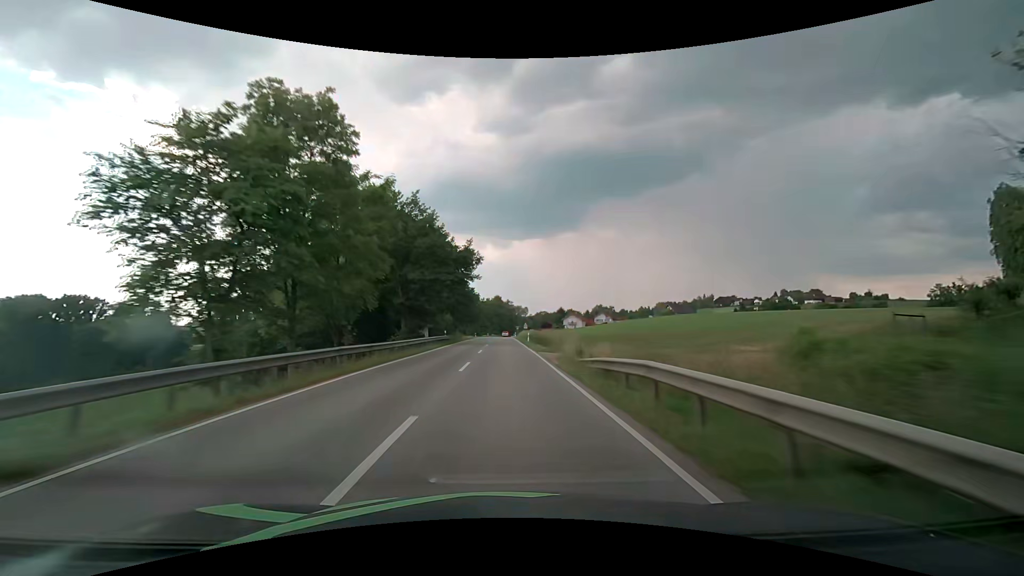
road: secondary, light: Day
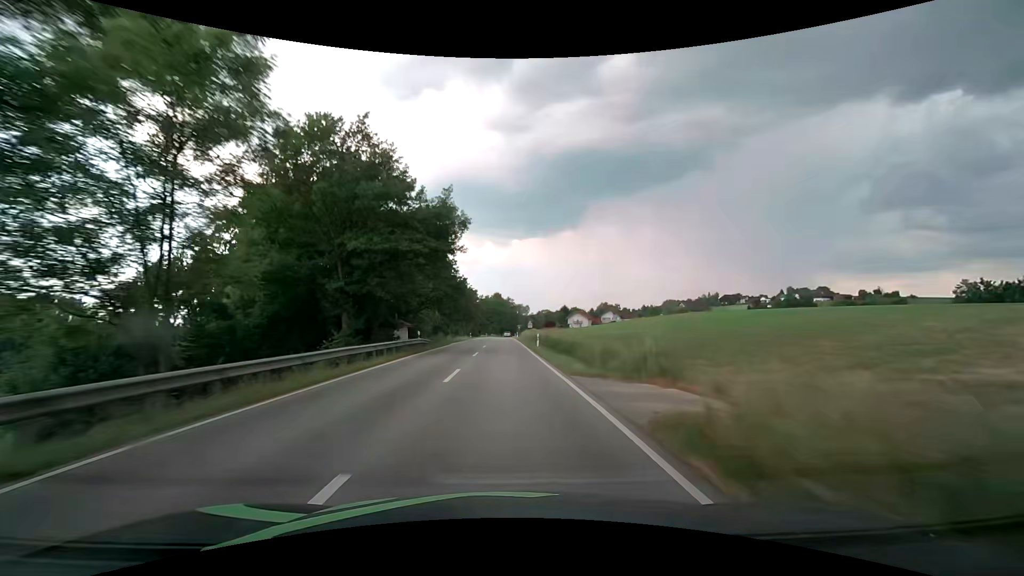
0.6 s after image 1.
(-0.1, +14.9) m; -1°
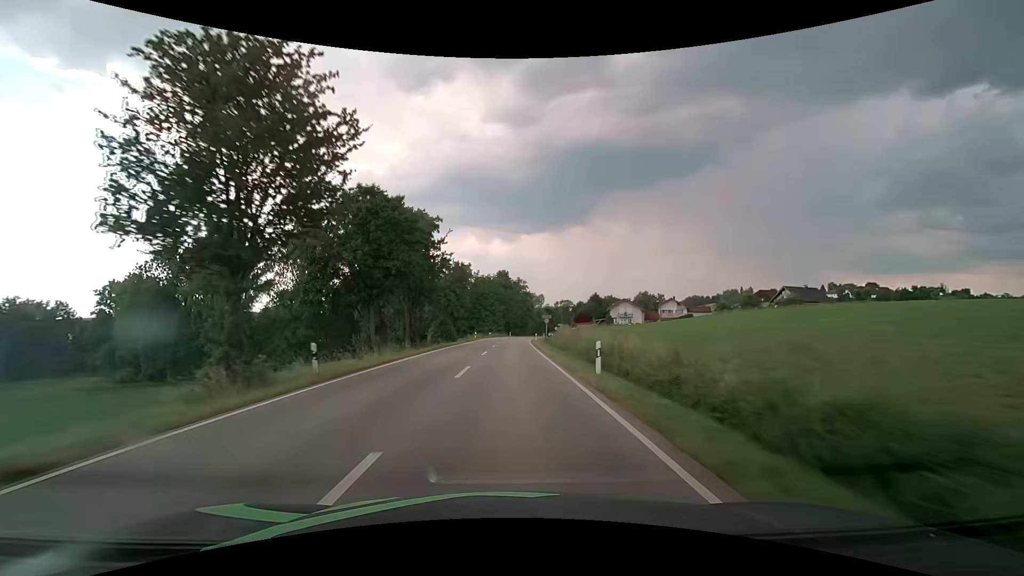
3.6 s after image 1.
(-0.1, +70.7) m; 0°
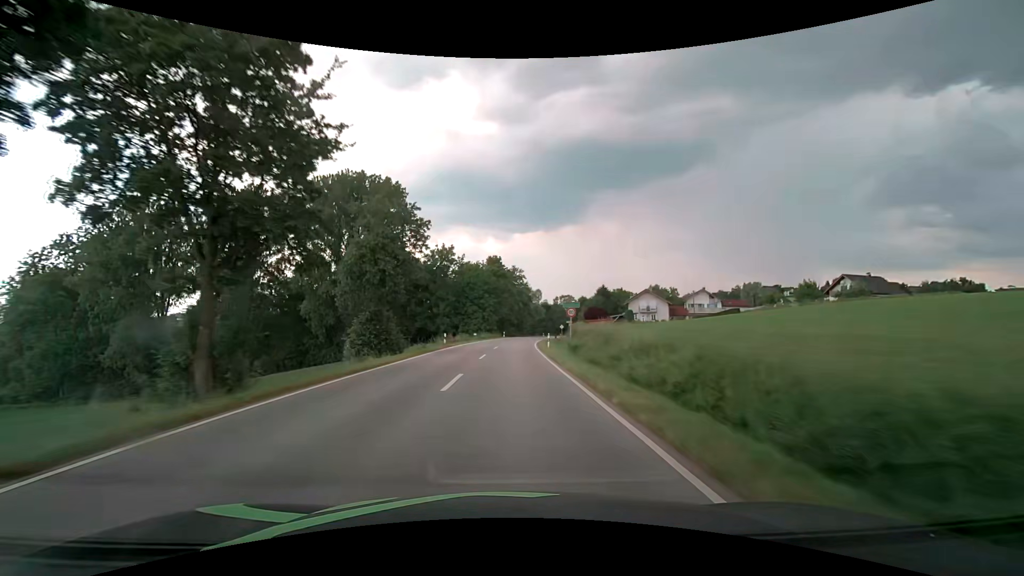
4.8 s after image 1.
(+0.2, +26.6) m; +1°
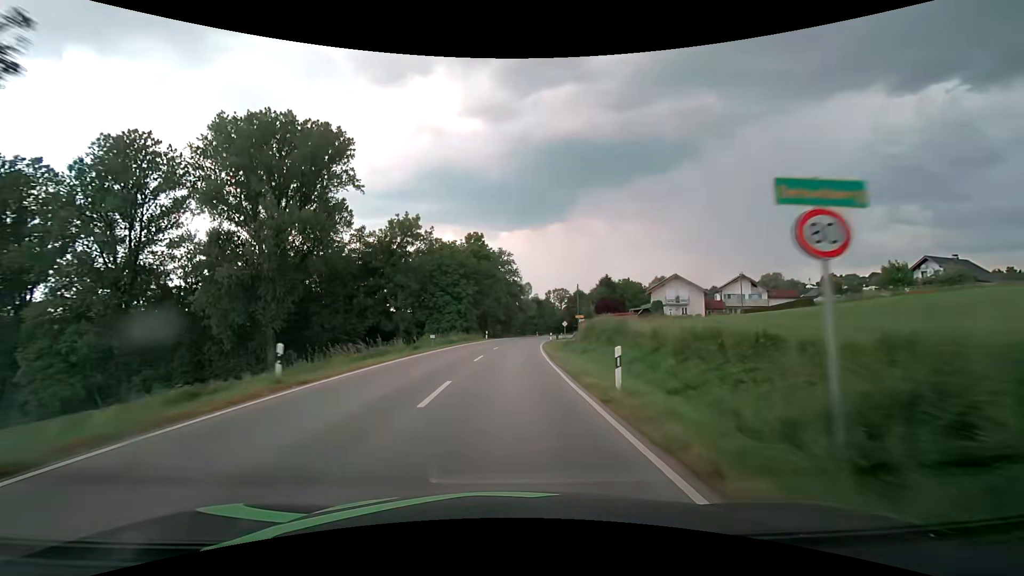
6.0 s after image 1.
(+0.3, +26.1) m; +2°
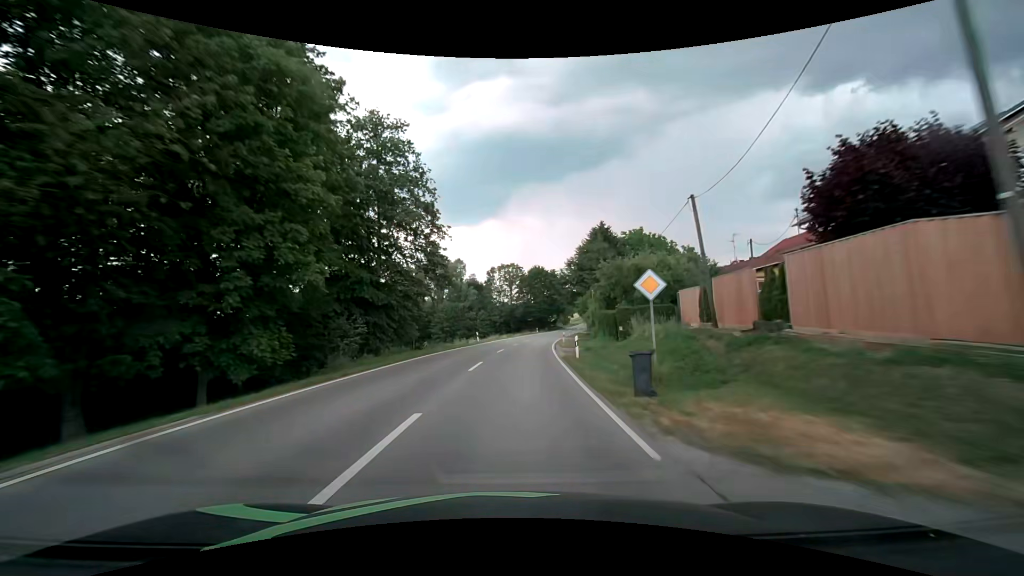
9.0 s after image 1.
(+3.3, +64.1) m; +7°
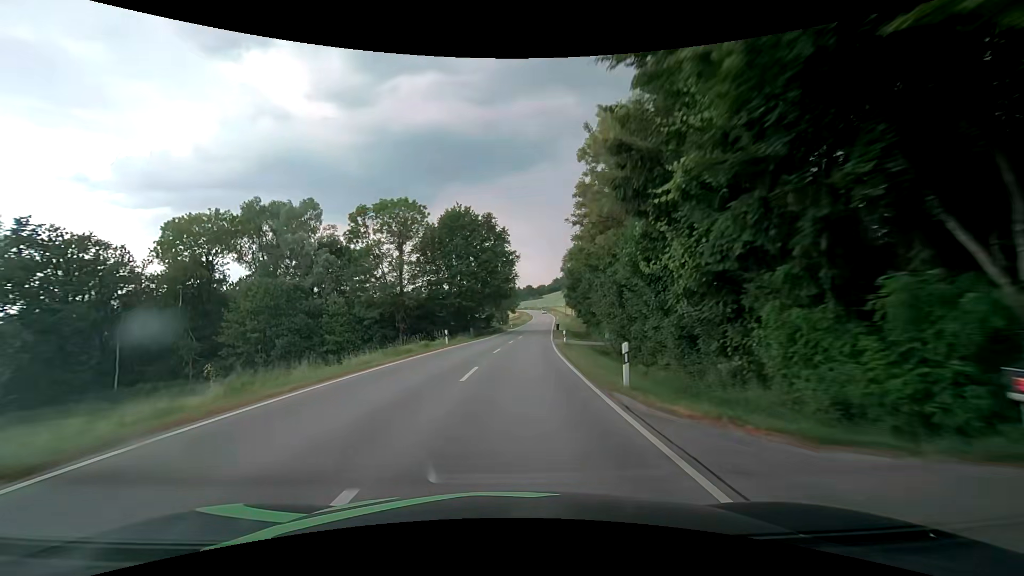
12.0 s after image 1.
(+4.8, +63.1) m; +8°
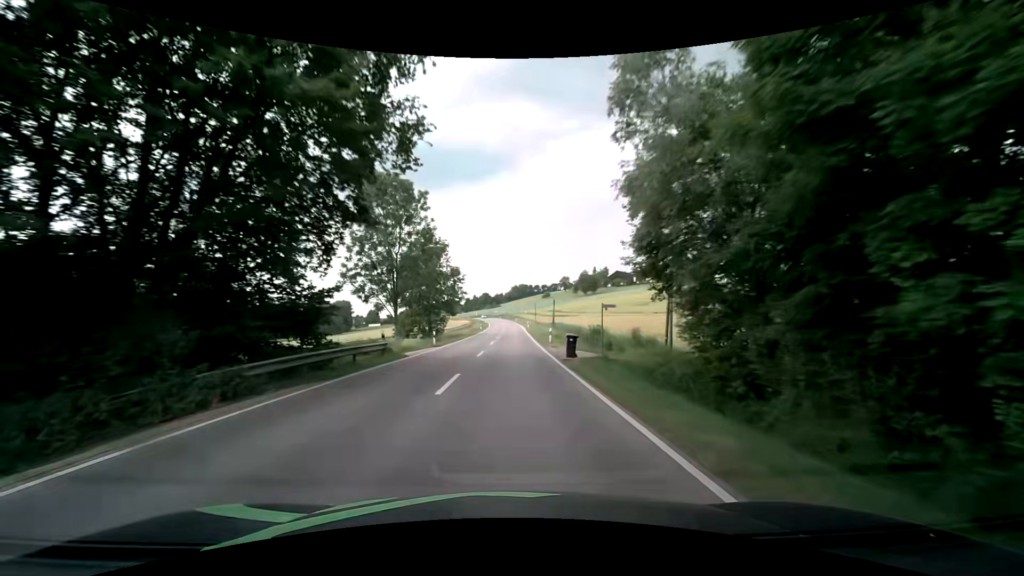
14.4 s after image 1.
(+2.9, +50.1) m; +5°
(0, +10) (0, +20) (+1, +30) (+1, +40) (+1, +50) (+1, +60) (+1, +70) (+2, +80) (+2, +90) (+2, +100) m
